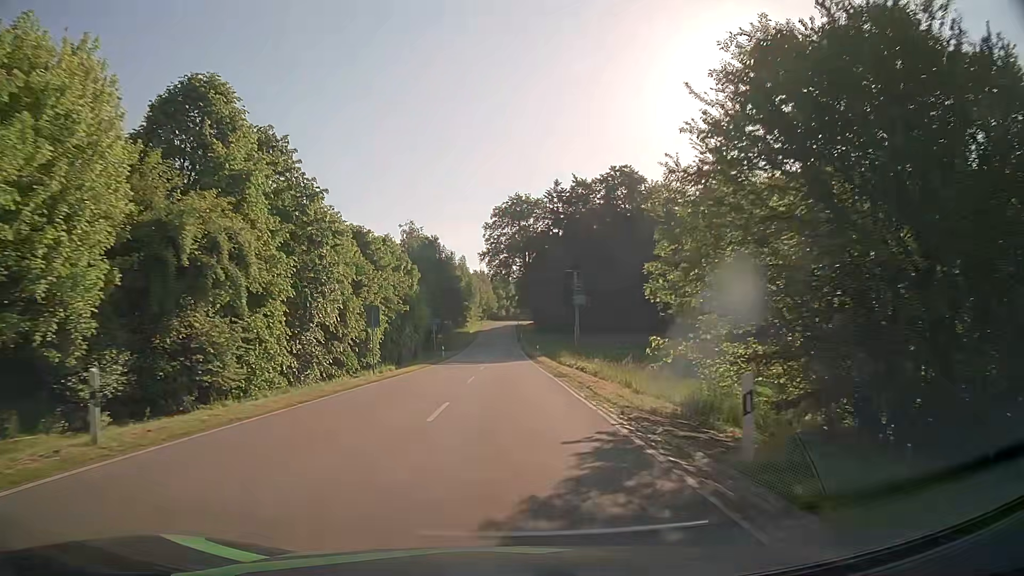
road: tertiary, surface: asphalt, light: Day
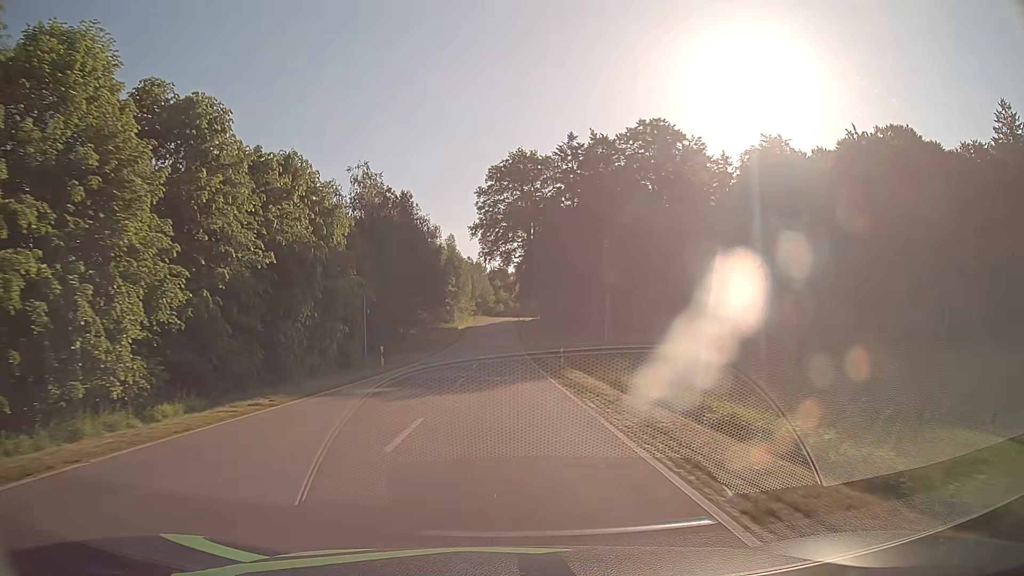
(0.0, +27.5) m; 0°
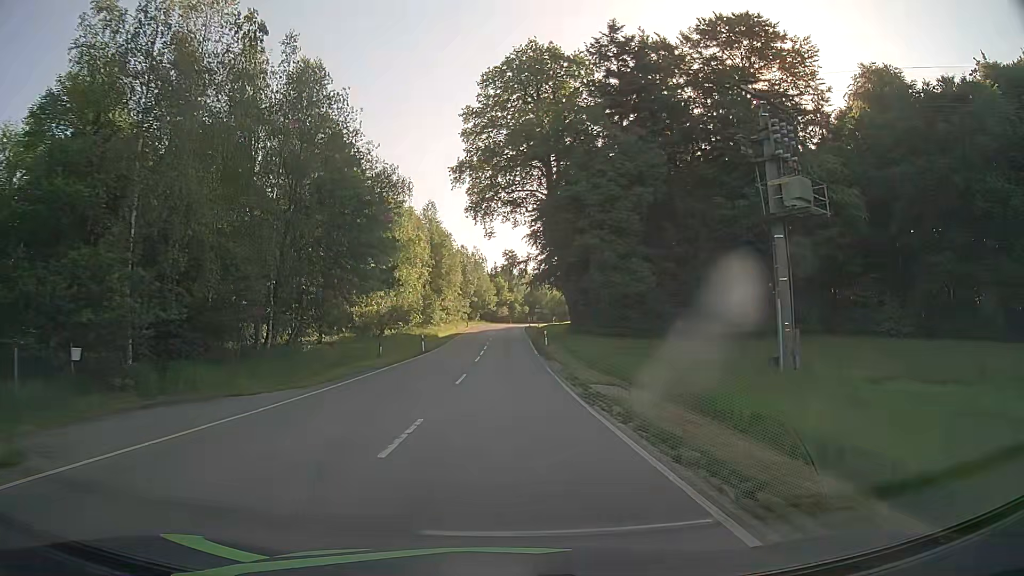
(-0.1, +36.6) m; 0°
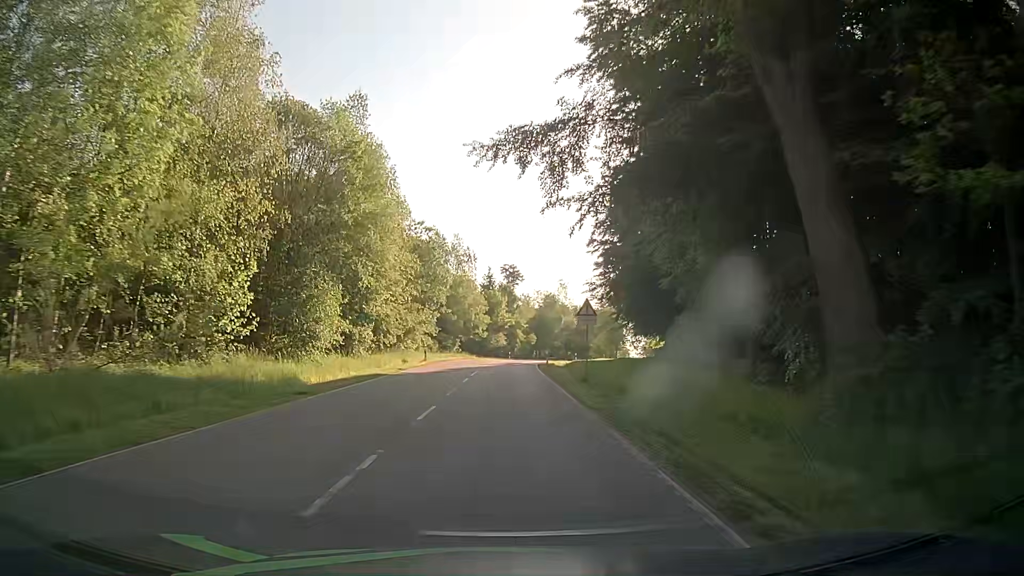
(+0.1, +44.9) m; -1°
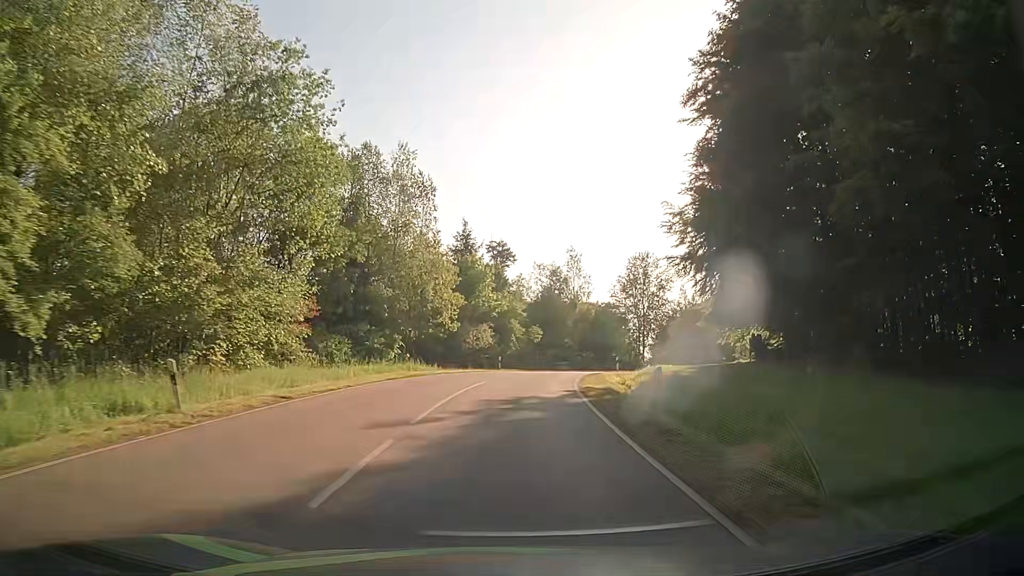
(+0.8, +35.7) m; +2°
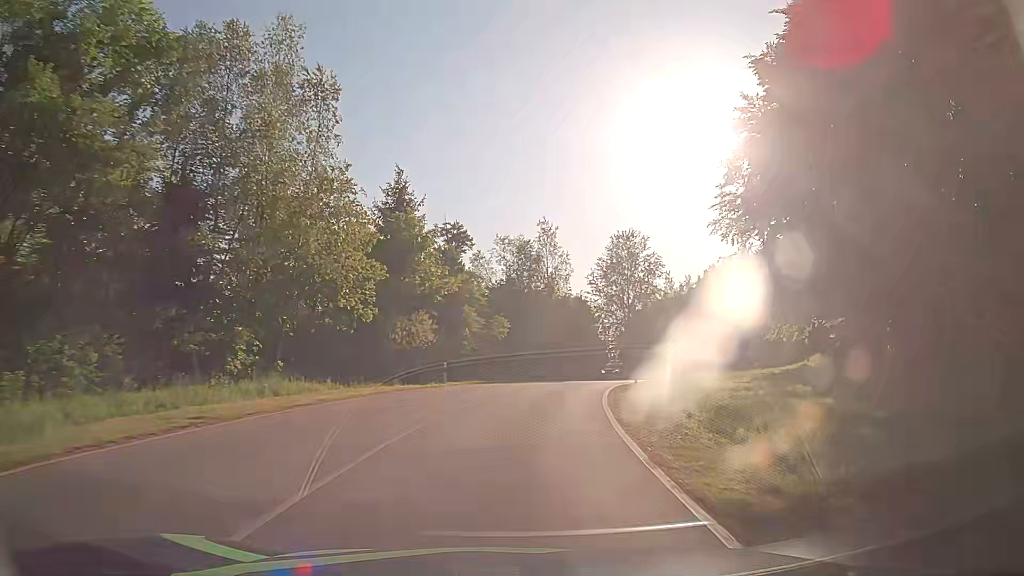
(+0.4, +18.0) m; +3°
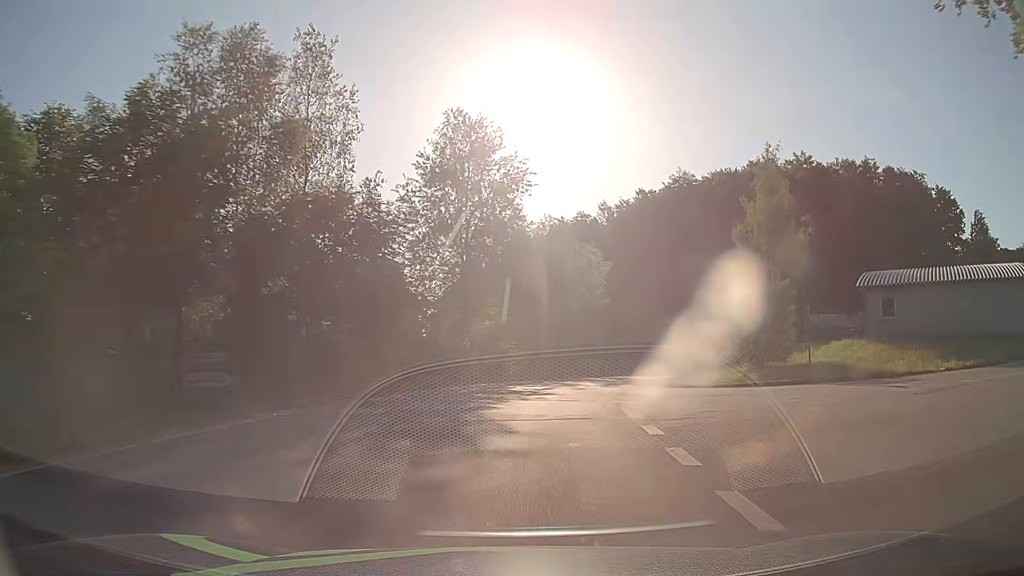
(+4.4, +36.0) m; +15°
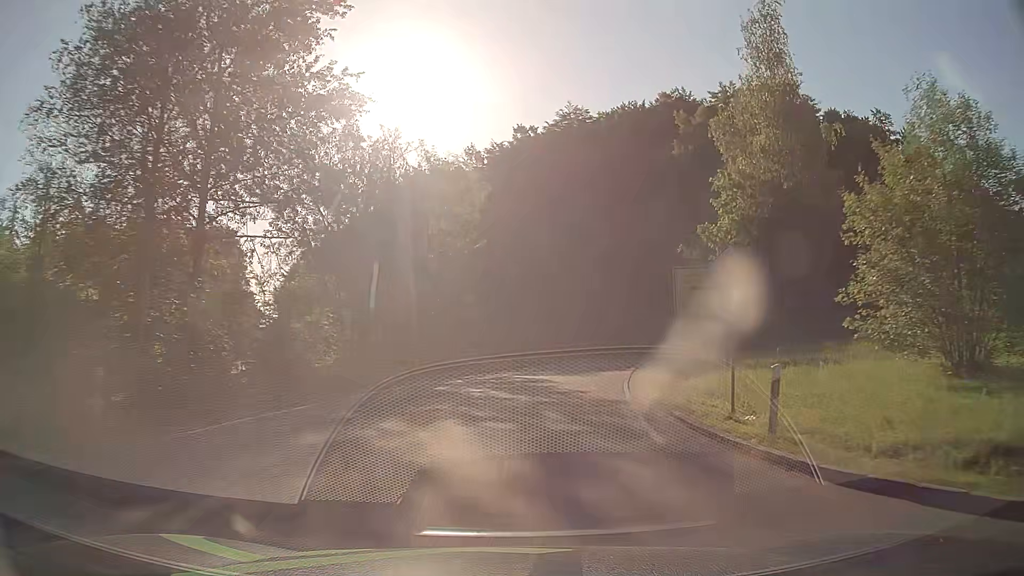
(+2.8, +25.1) m; +12°
(0, +10) (+2, +20) (+4, +30) (+6, +39) (+8, +49) (+9, +59) (+6, +69) (0, +77) (-8, +82) (-17, +85) m
